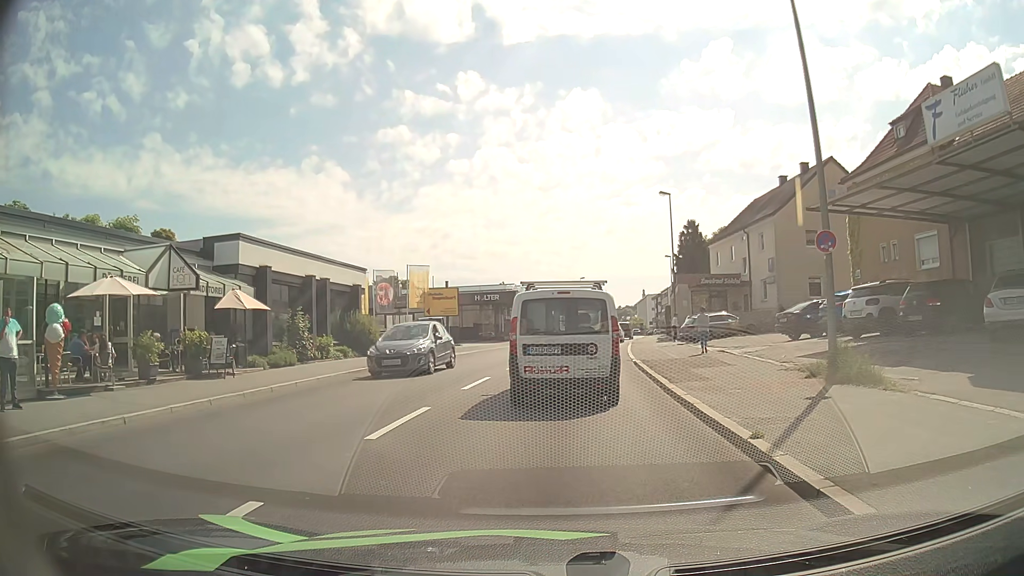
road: tertiary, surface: asphalt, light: Day
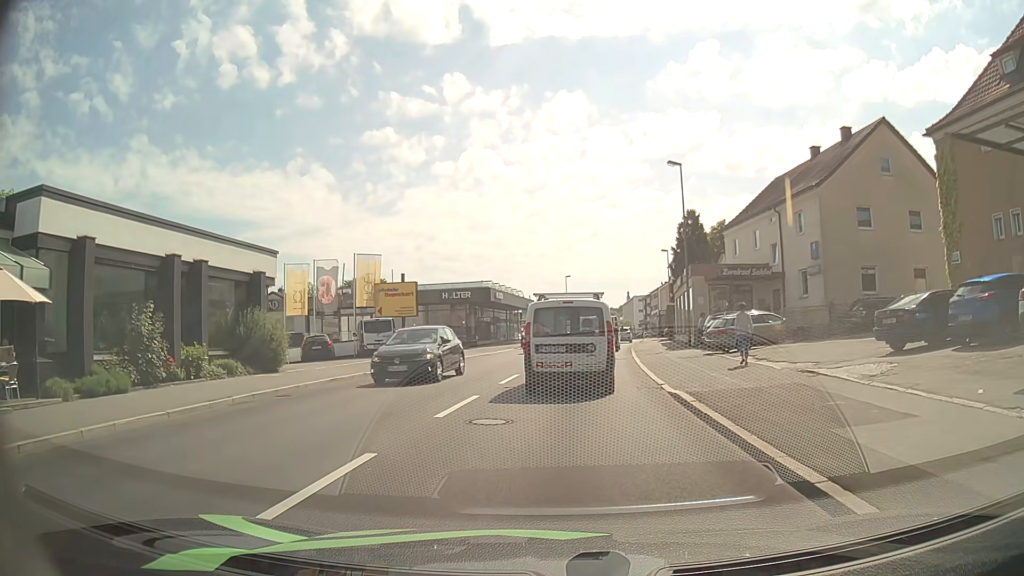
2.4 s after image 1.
(+0.1, +9.8) m; 0°
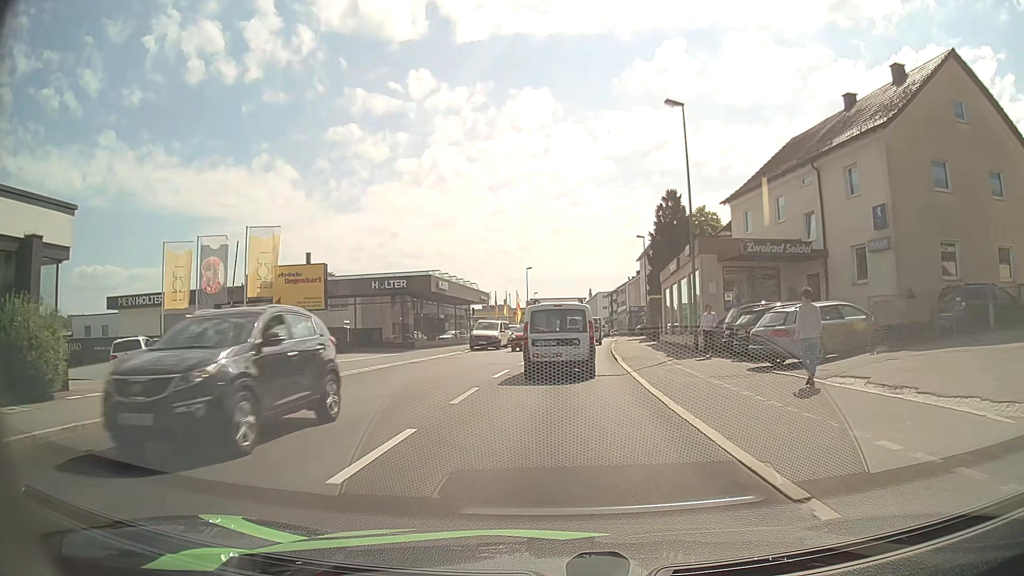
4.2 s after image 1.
(+0.4, +10.5) m; +4°
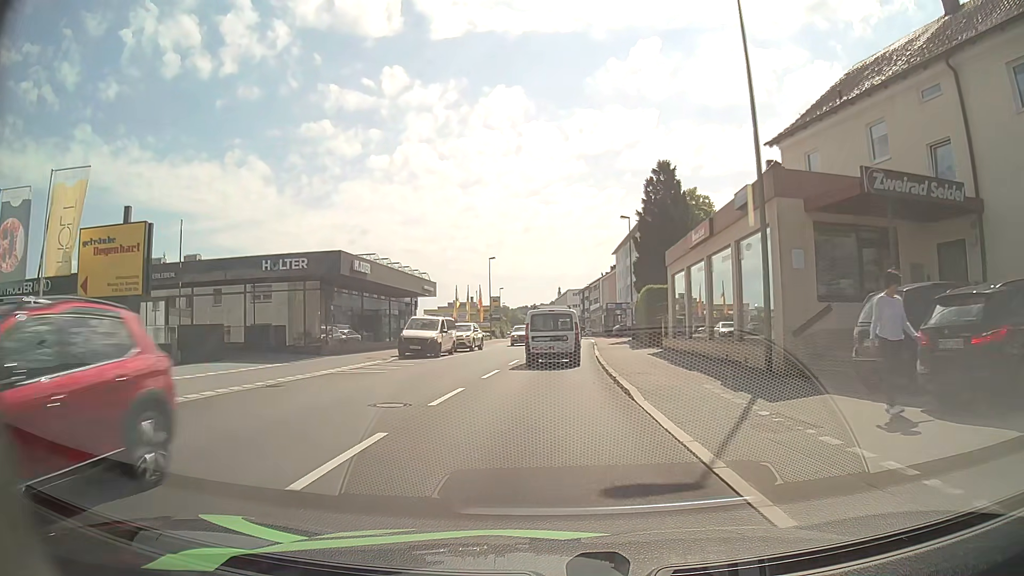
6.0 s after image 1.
(+0.4, +12.3) m; +3°
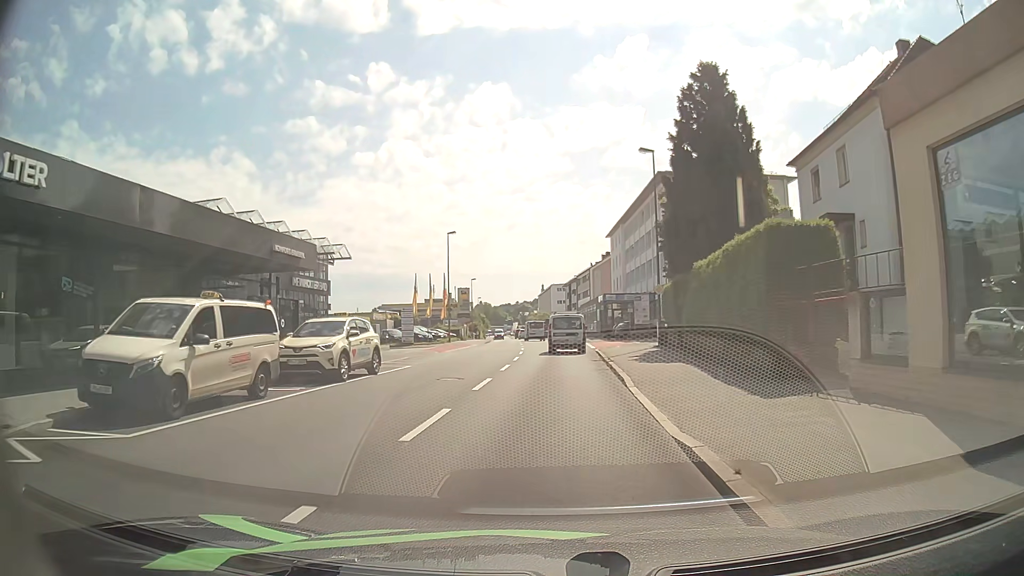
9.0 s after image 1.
(+0.5, +21.5) m; +2°
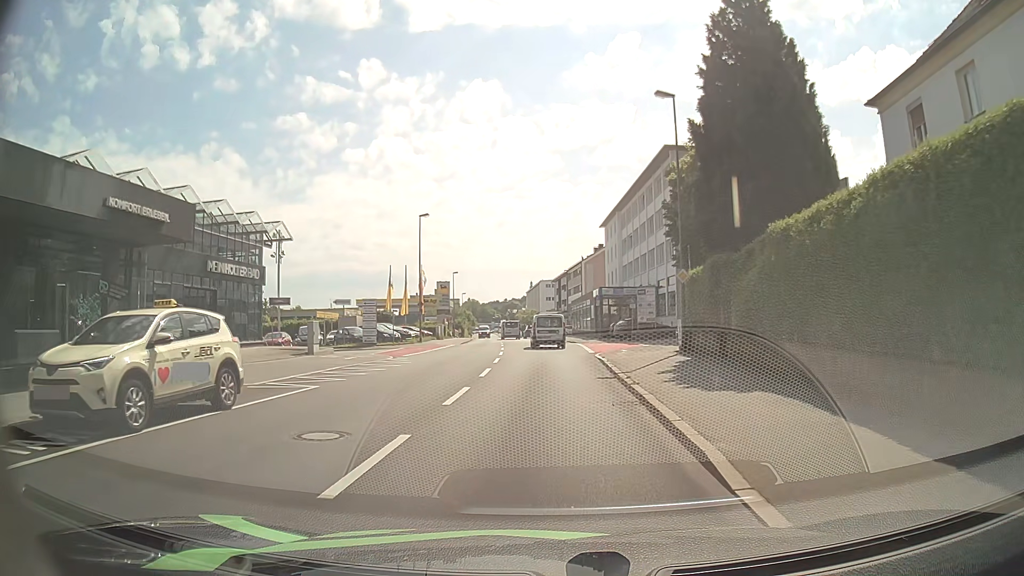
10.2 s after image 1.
(+0.1, +8.8) m; +1°
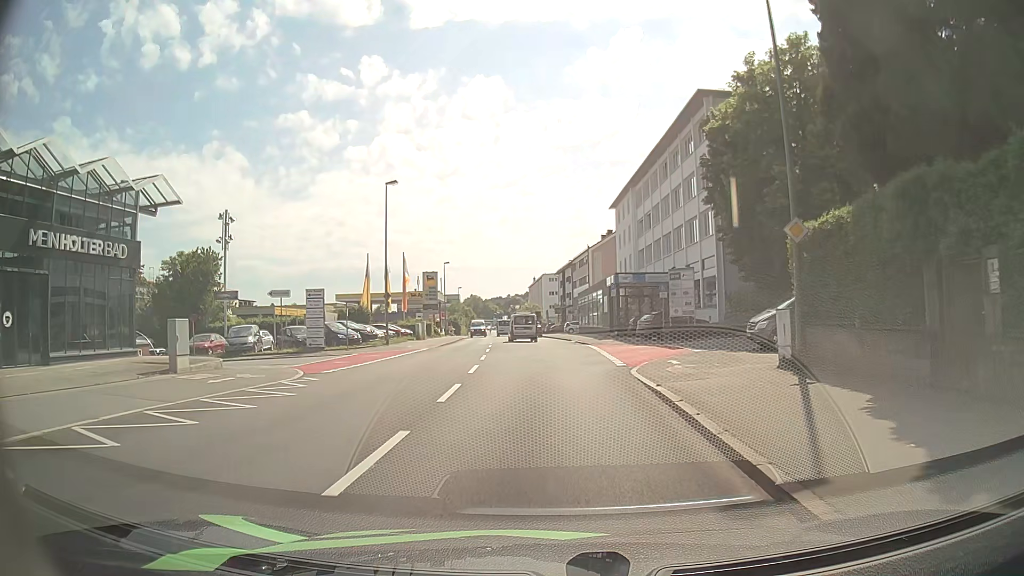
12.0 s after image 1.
(0.0, +11.8) m; -1°
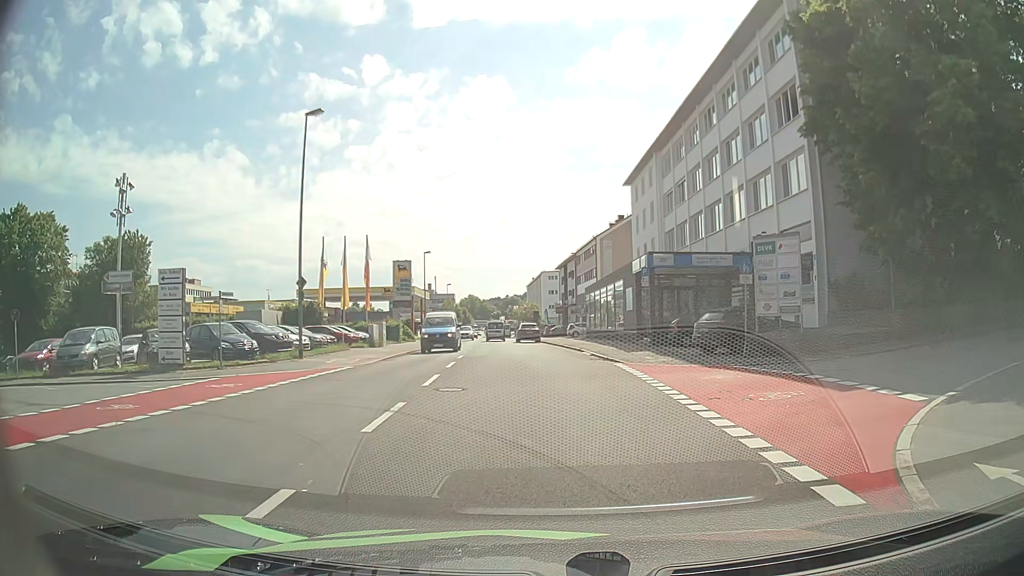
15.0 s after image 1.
(-0.1, +14.9) m; 0°
